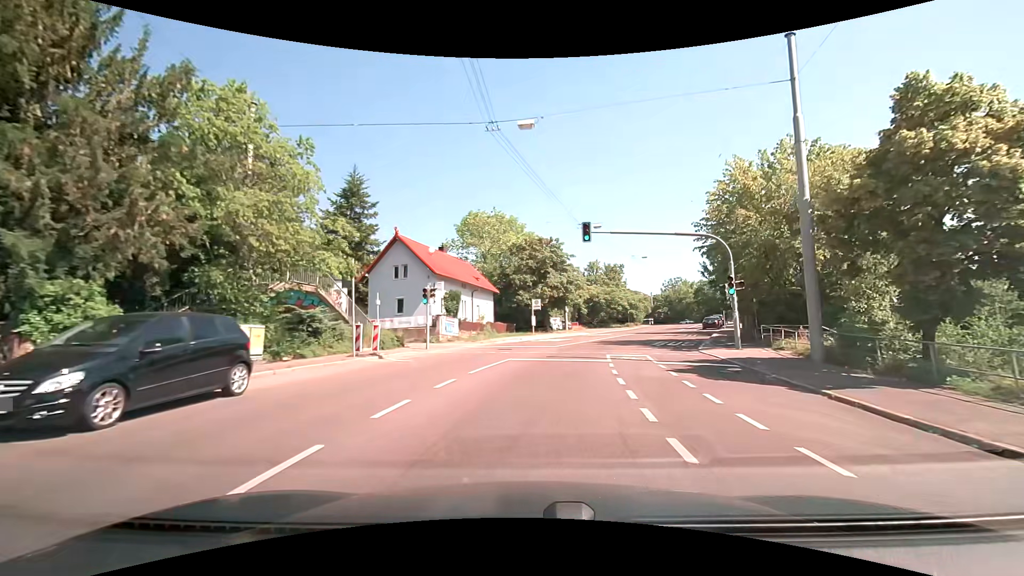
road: secondary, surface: asphalt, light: Day
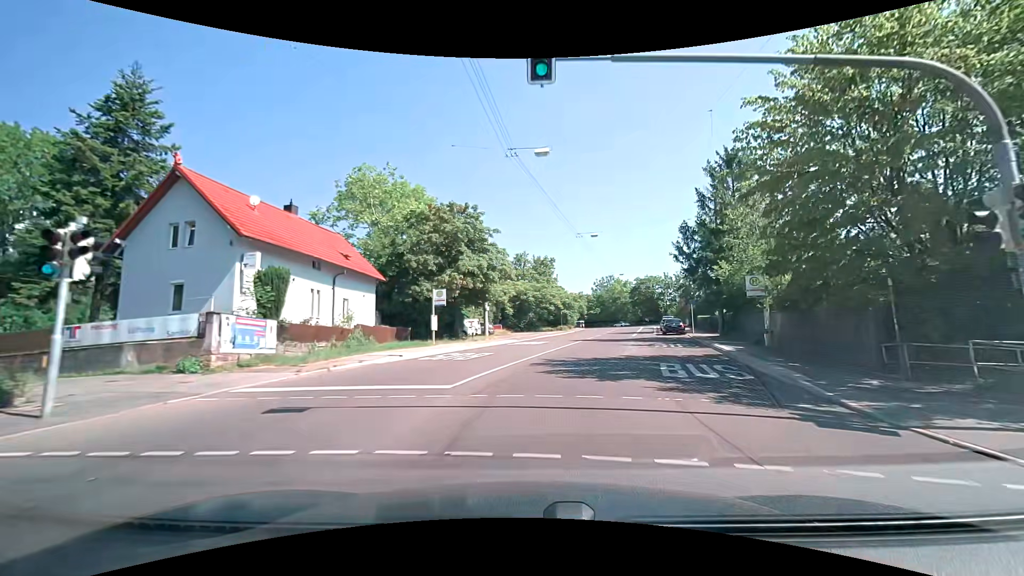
(+1.3, +16.6) m; +9°
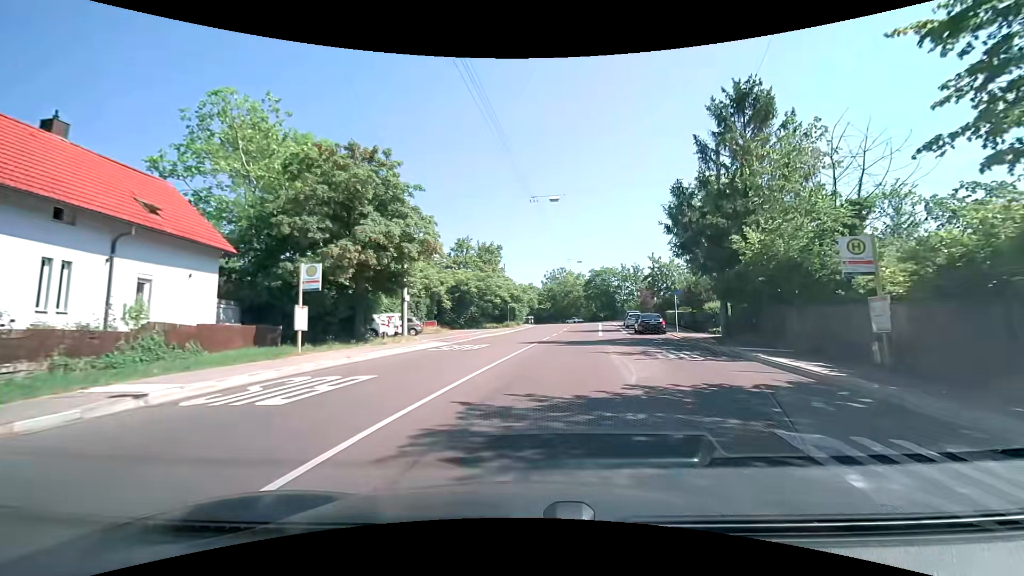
(+0.5, +11.2) m; +6°
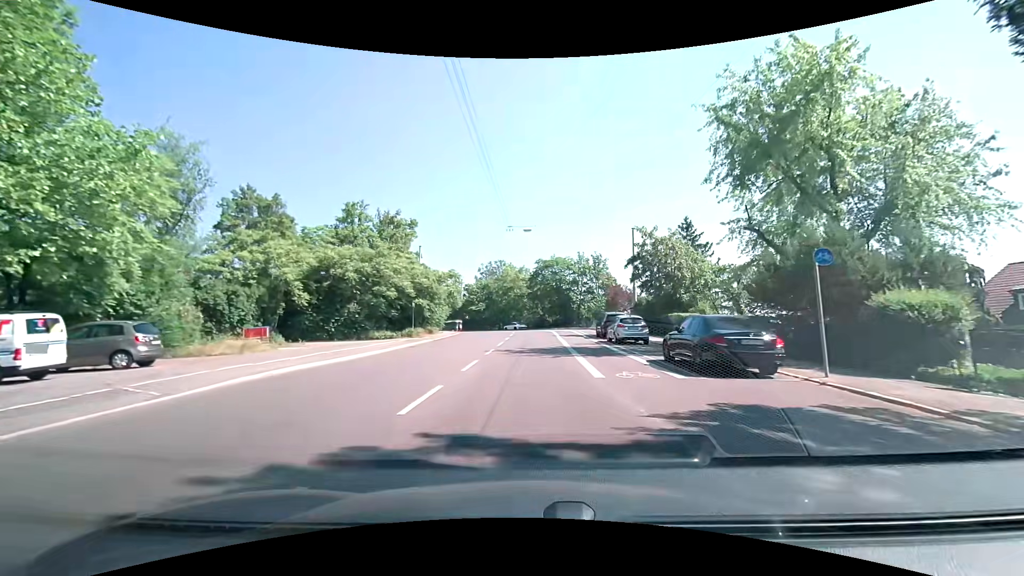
(+1.6, +23.3) m; +6°
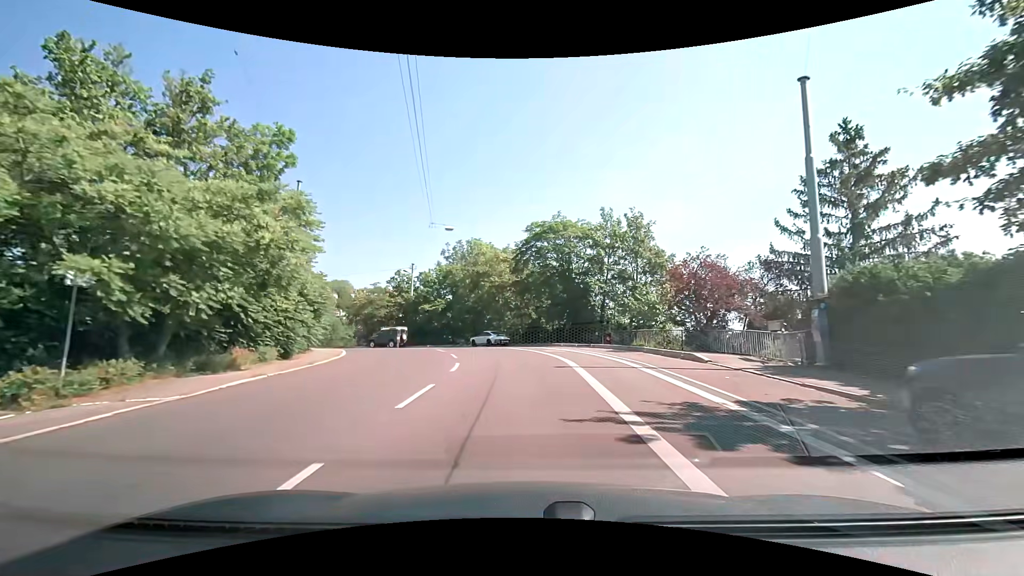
(+0.8, +29.6) m; +2°
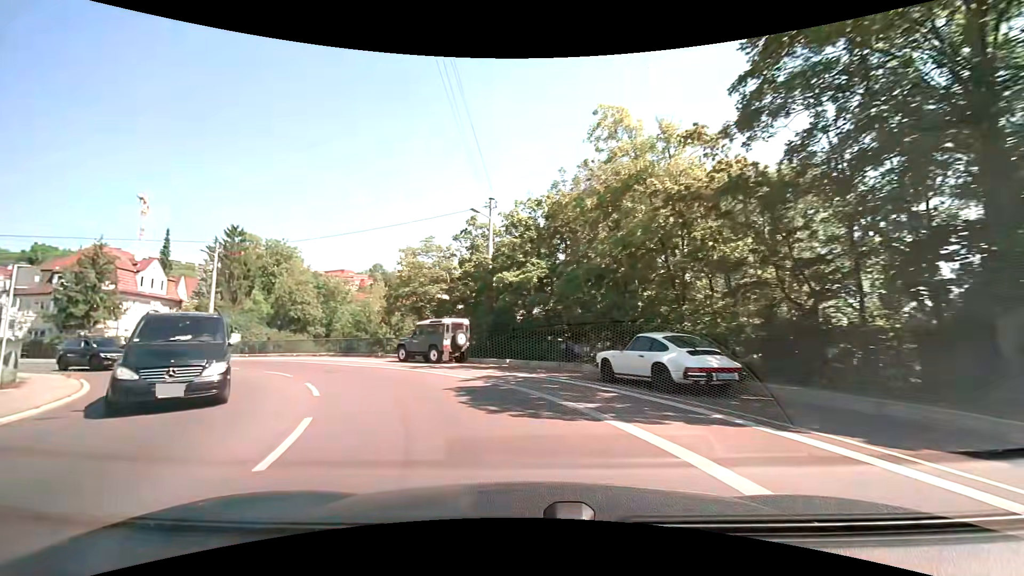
(-2.0, +27.6) m; -16°
